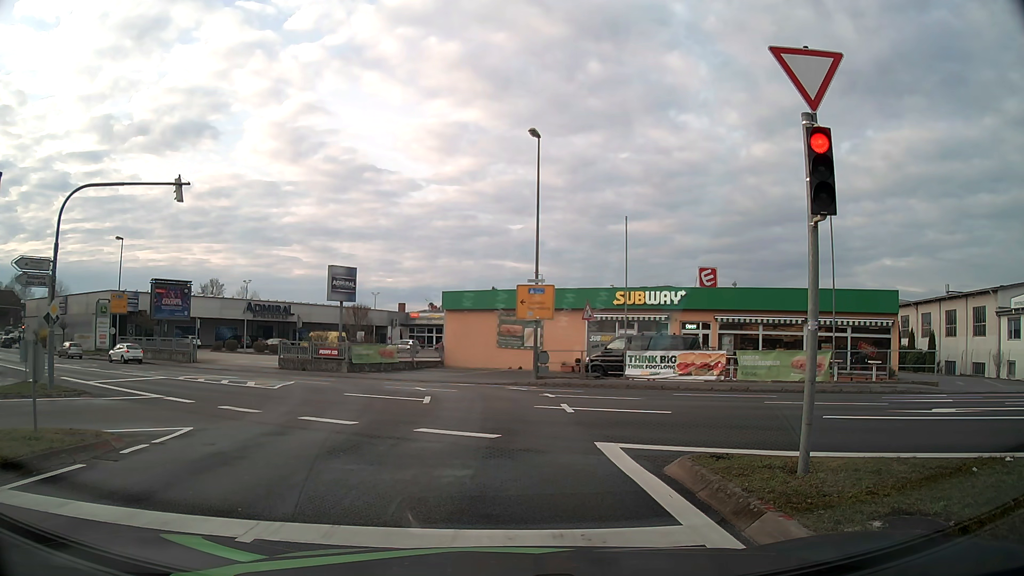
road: tertiary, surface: asphalt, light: Day
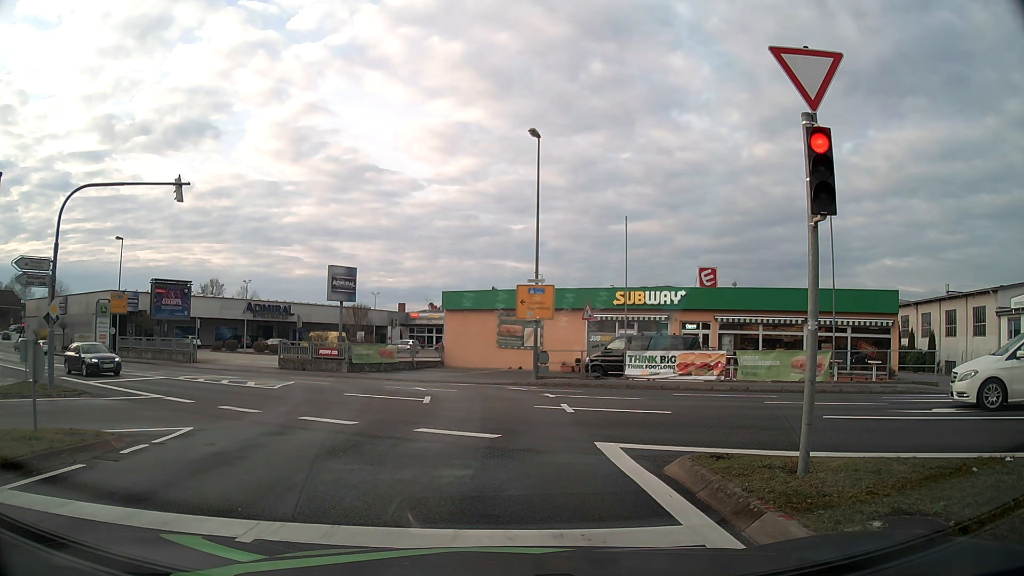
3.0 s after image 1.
(0.0, 0.0) m; 0°
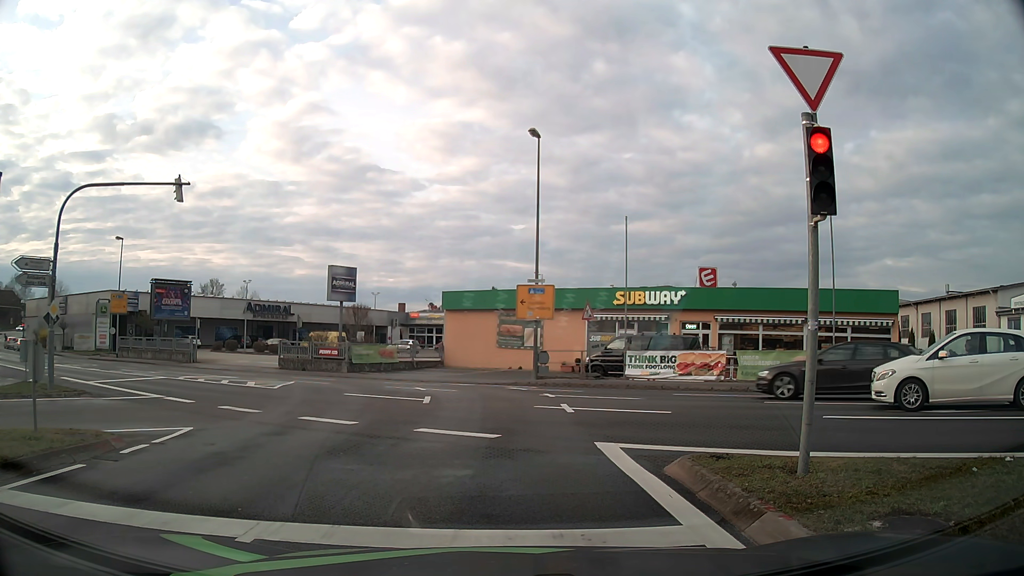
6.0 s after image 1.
(0.0, 0.0) m; 0°
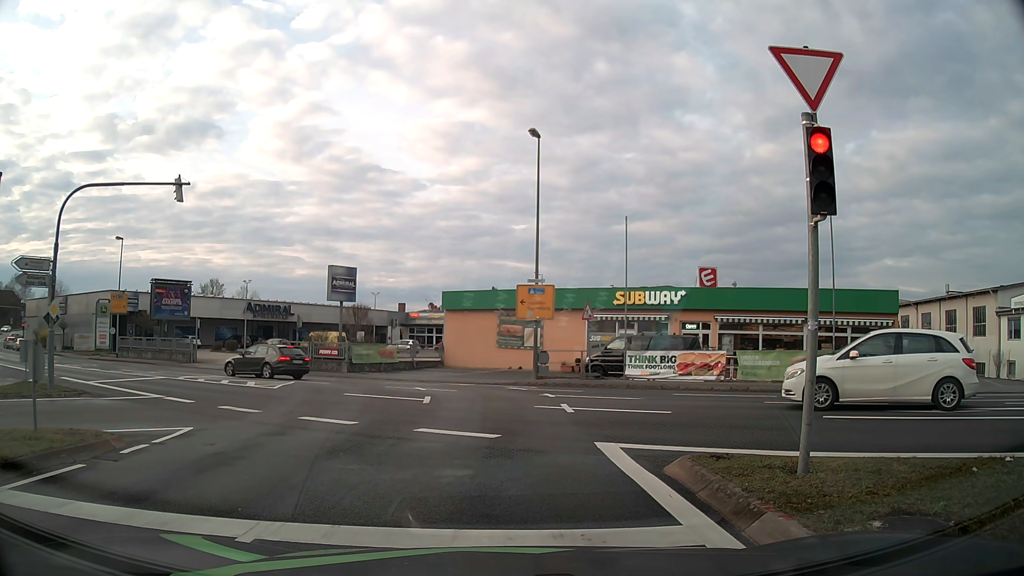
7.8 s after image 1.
(0.0, 0.0) m; 0°
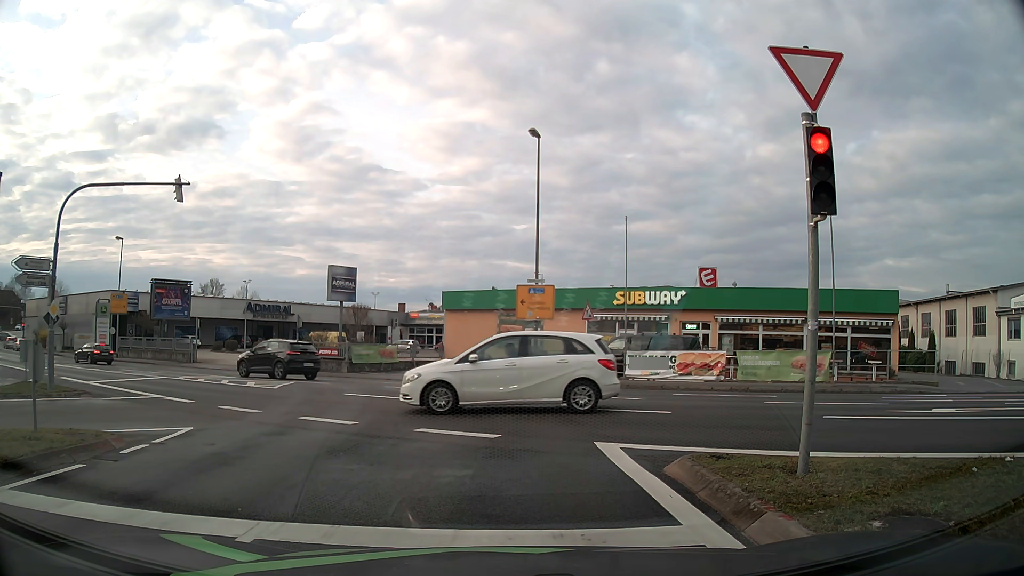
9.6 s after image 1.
(0.0, 0.0) m; 0°
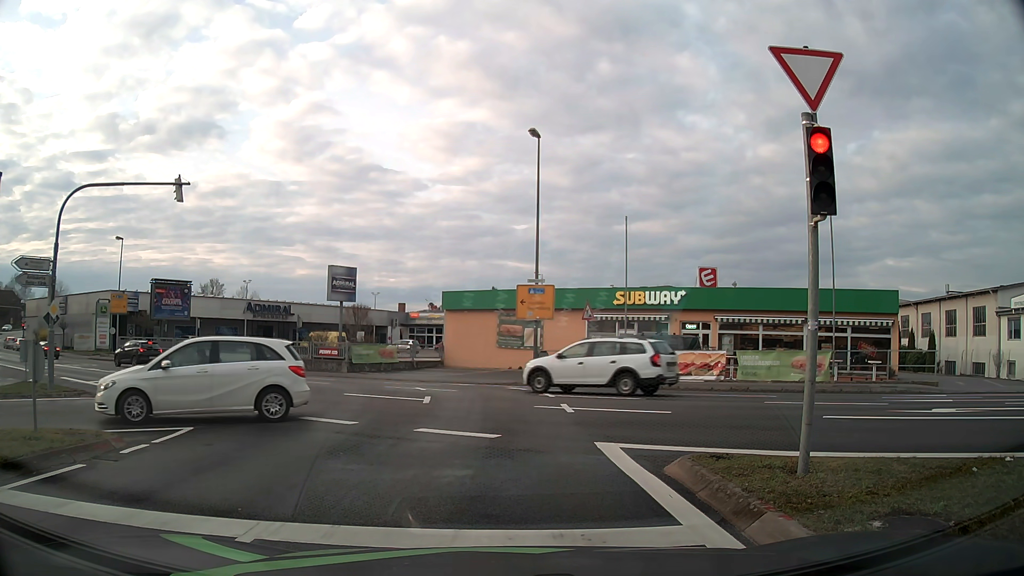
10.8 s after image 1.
(0.0, 0.0) m; 0°
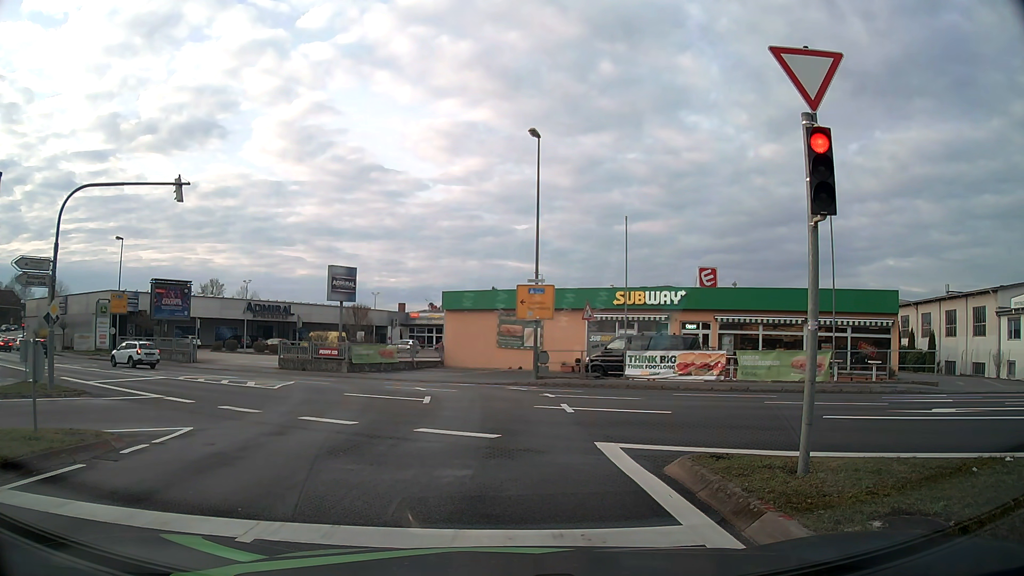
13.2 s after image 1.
(0.0, 0.0) m; 0°
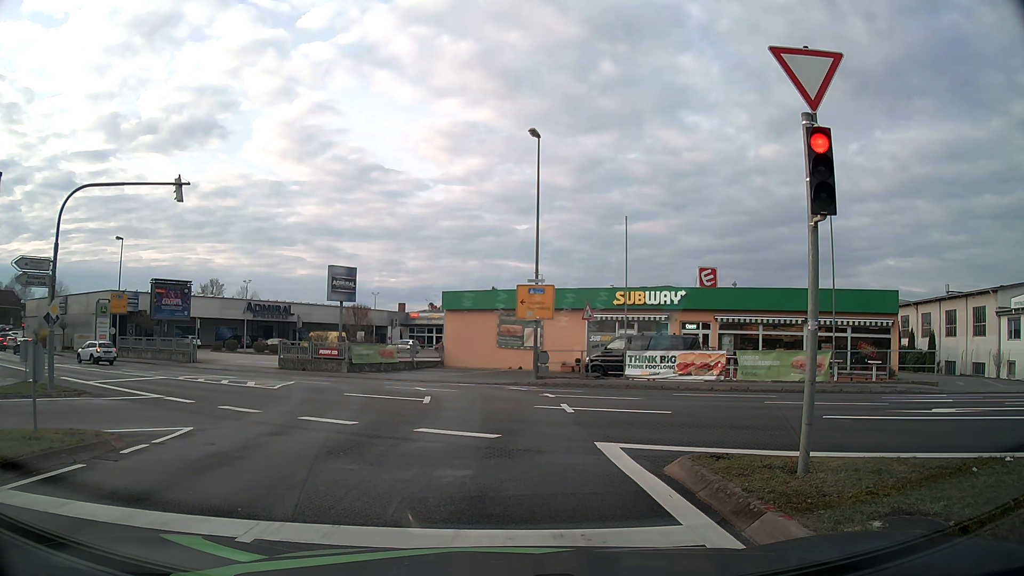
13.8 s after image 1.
(0.0, 0.0) m; 0°
(0, +10) (0, +20) (-4, +29) (-12, +36) (-20, +41) (-29, +46) (-38, +51) (-46, +56) (-55, +61) (-63, +67) m
